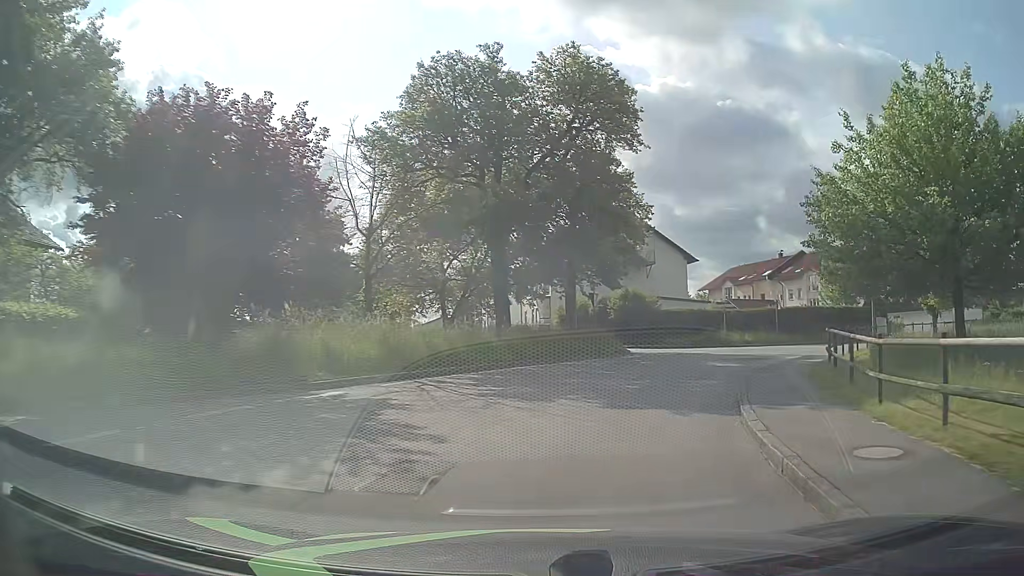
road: unclassified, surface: asphalt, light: Day
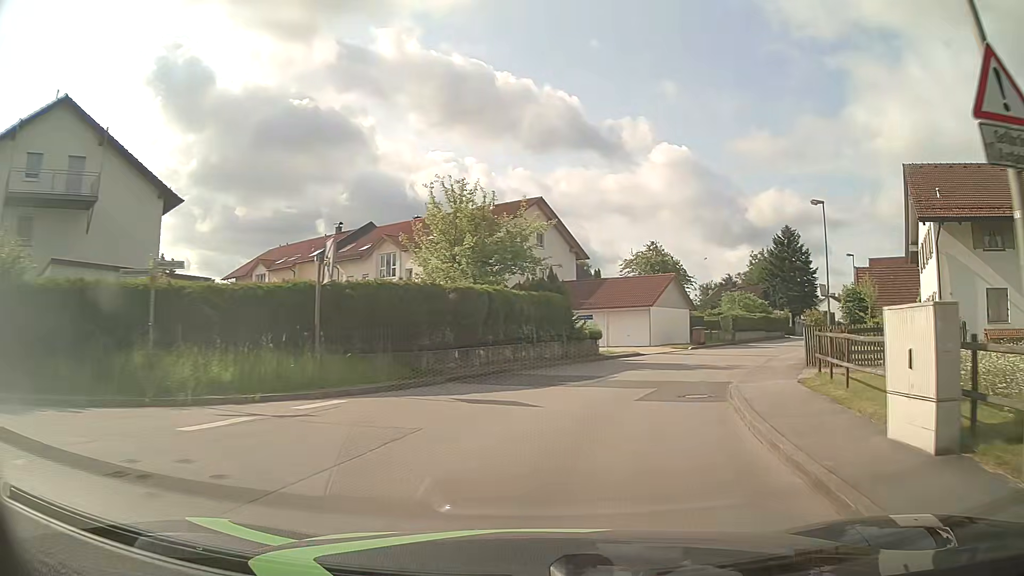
(+9.4, +27.5) m; +38°
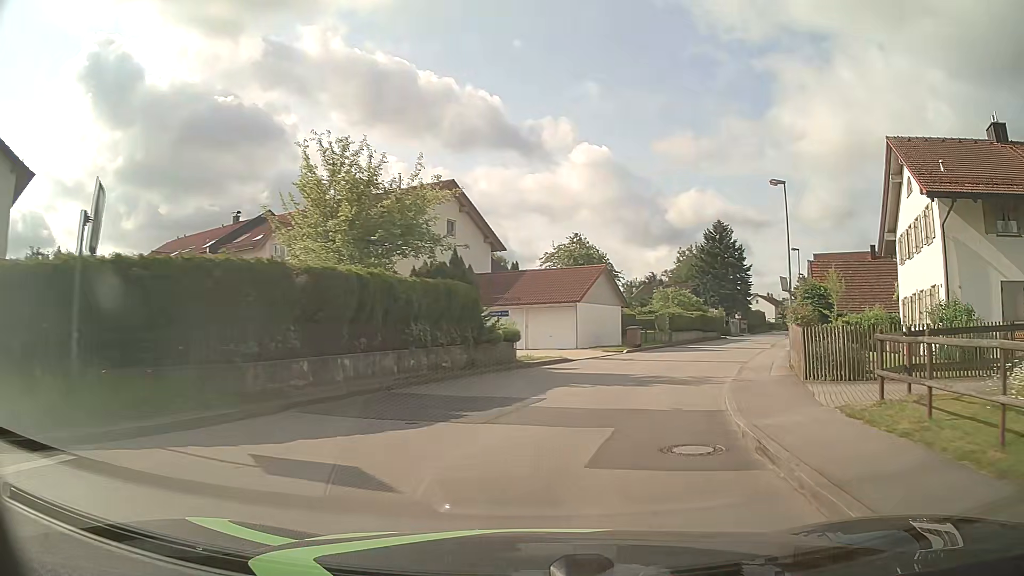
(+0.3, +6.0) m; +6°
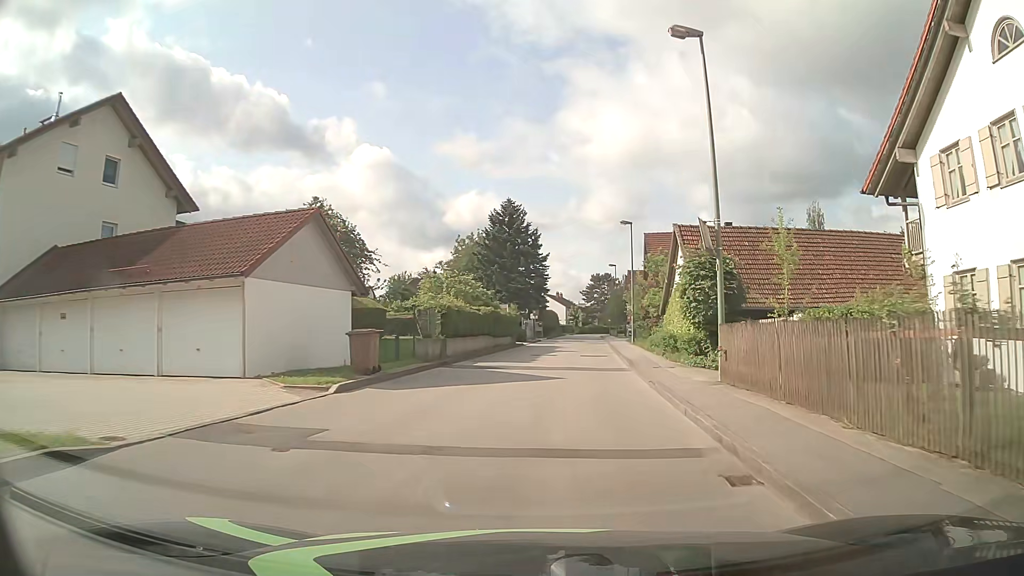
(+3.3, +18.2) m; +19°
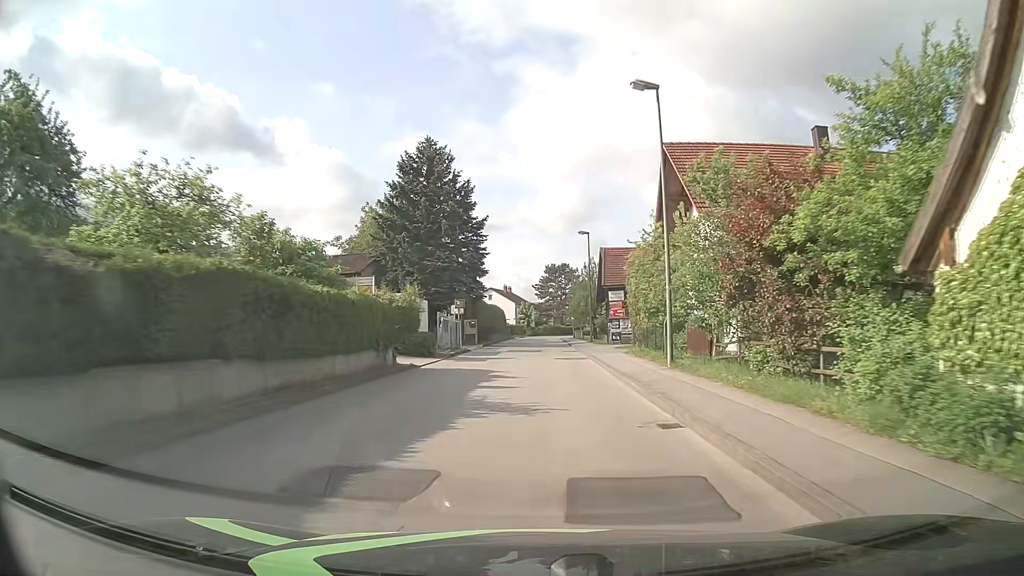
(+1.5, +26.4) m; +4°
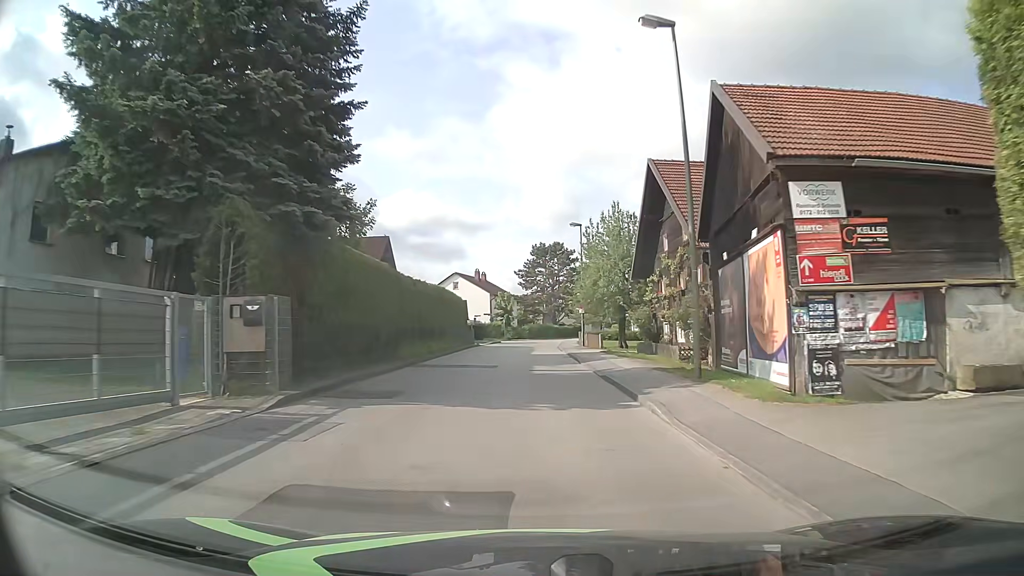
(+0.8, +35.3) m; +1°
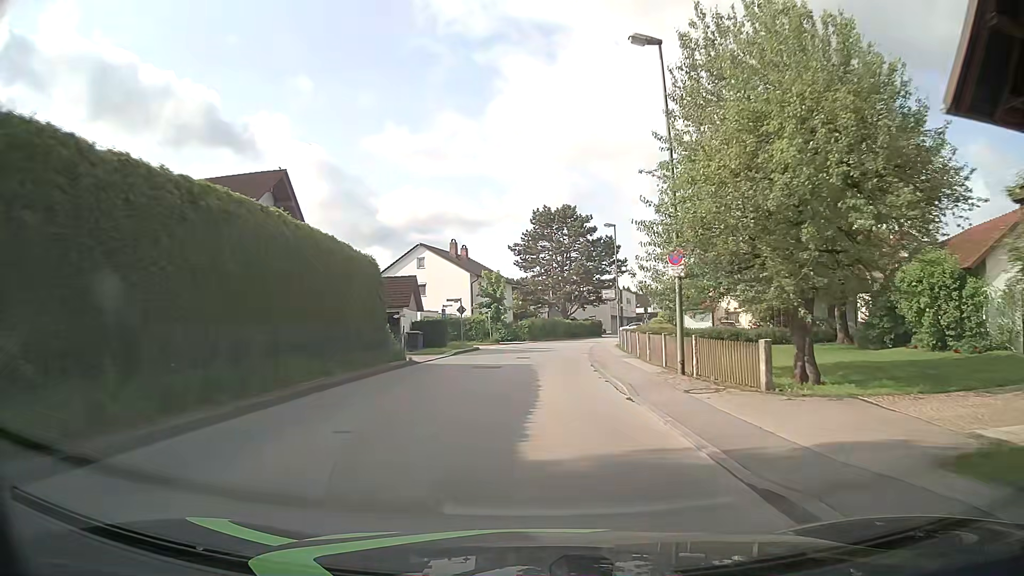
(+0.2, +29.5) m; 0°
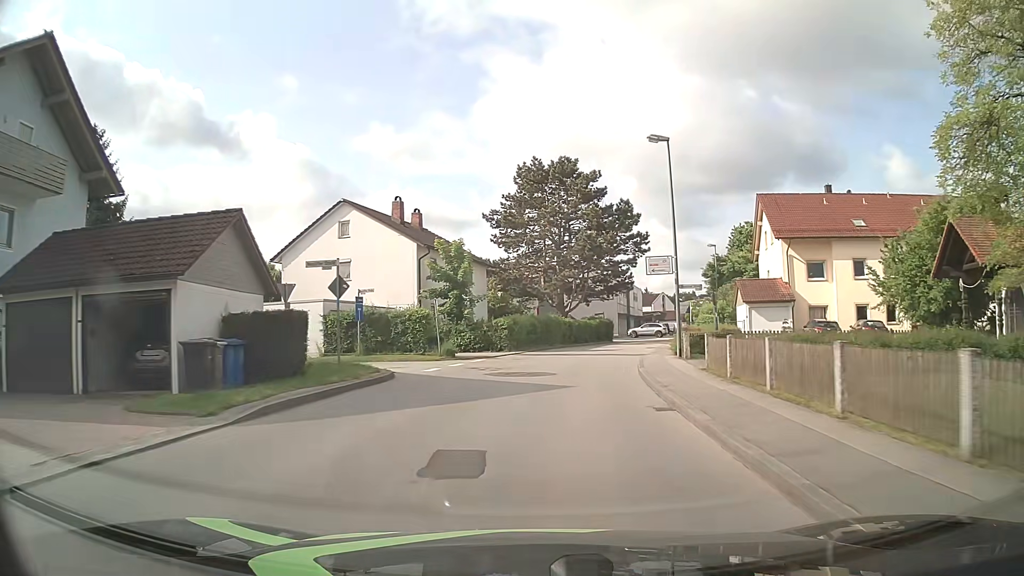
(+0.2, +22.2) m; +2°
(0, +10) (+1, +20) (+2, +30) (+5, +40) (+8, +49) (+12, +58) (+16, +67) (+20, +76) (+24, +86) (+27, +95) m
